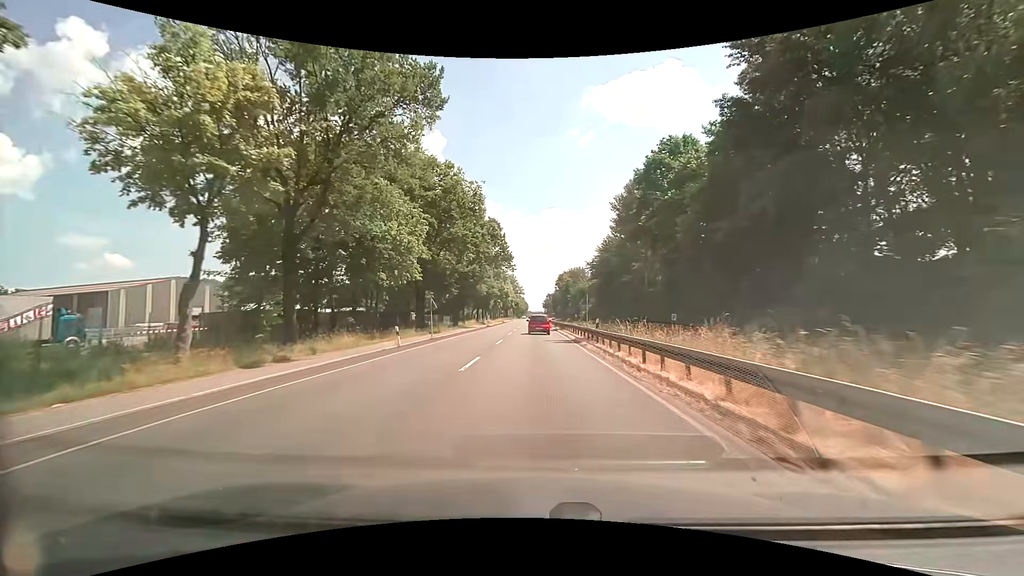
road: primary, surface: asphalt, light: Day
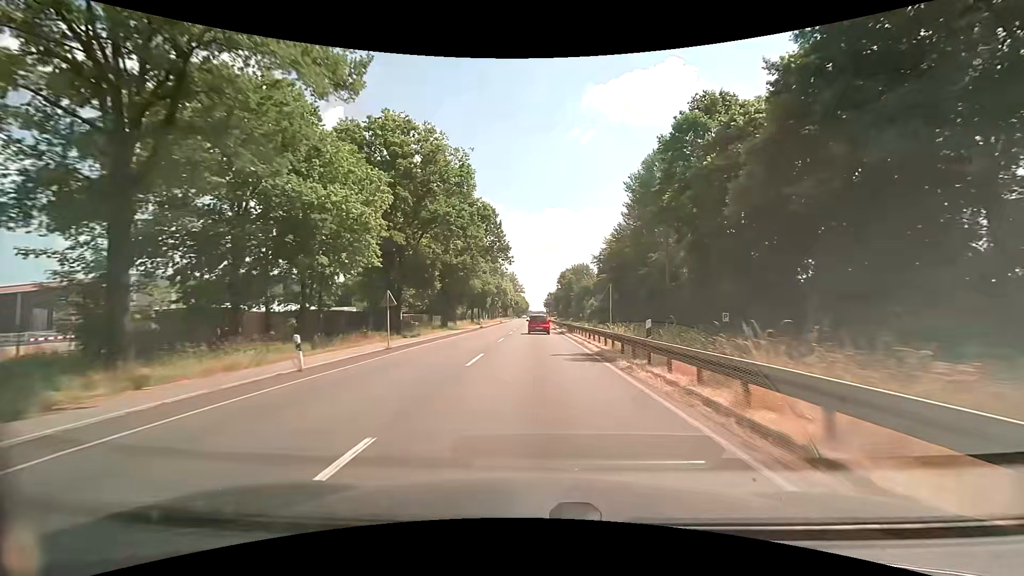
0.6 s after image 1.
(+0.1, +10.7) m; 0°
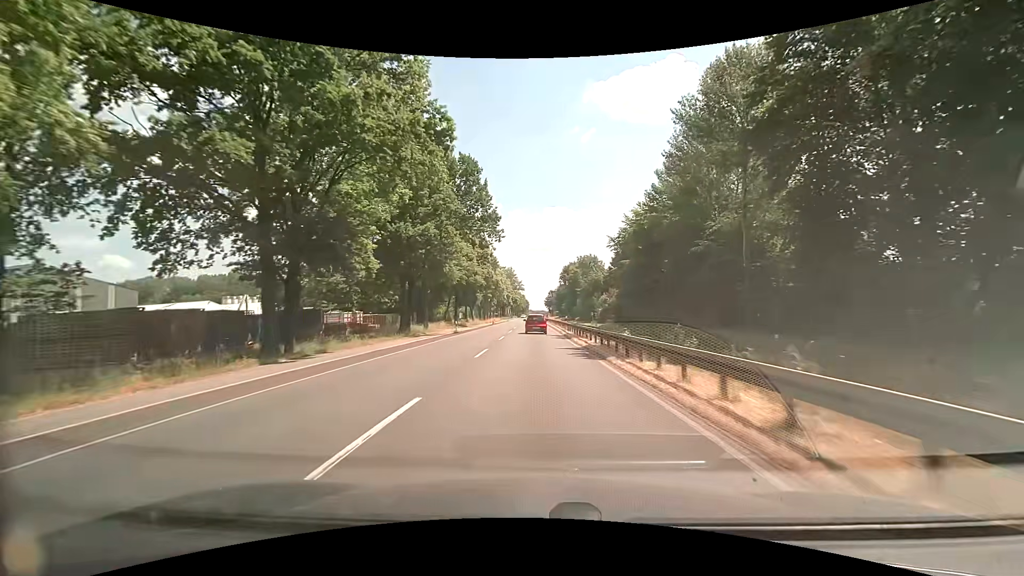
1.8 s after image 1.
(+0.1, +21.5) m; +1°
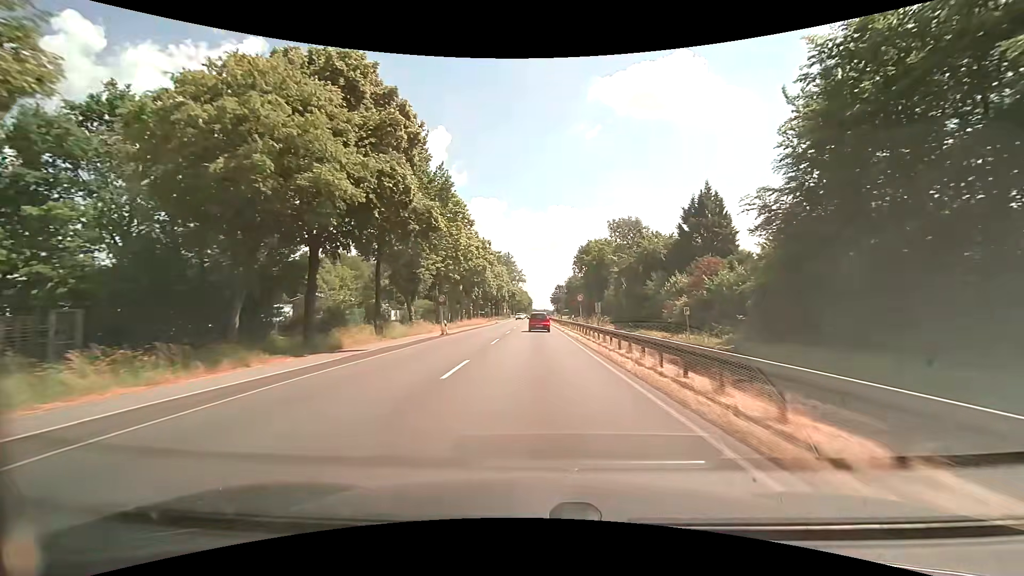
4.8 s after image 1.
(-0.6, +53.8) m; 0°
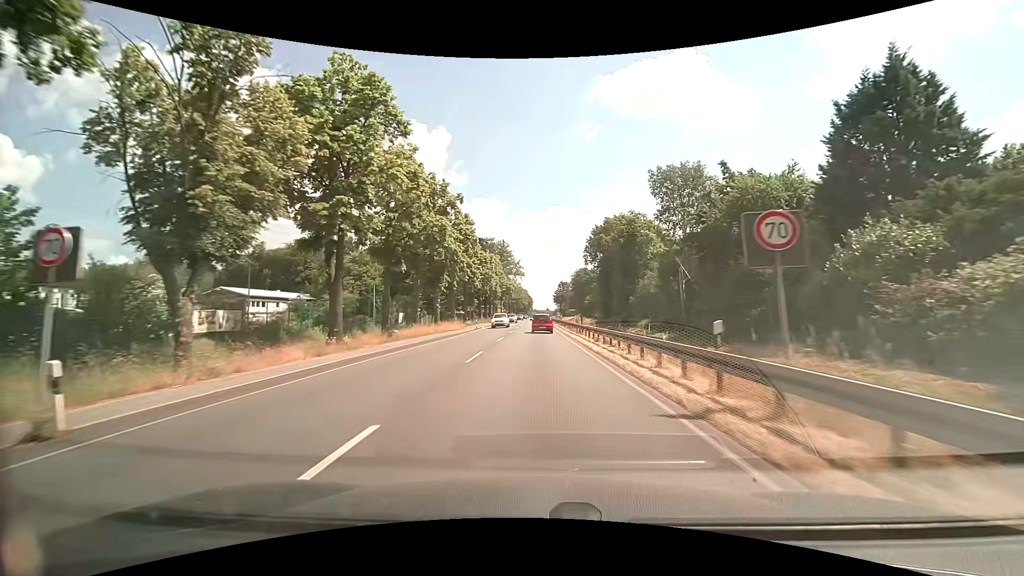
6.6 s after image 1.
(-0.4, +32.2) m; 0°
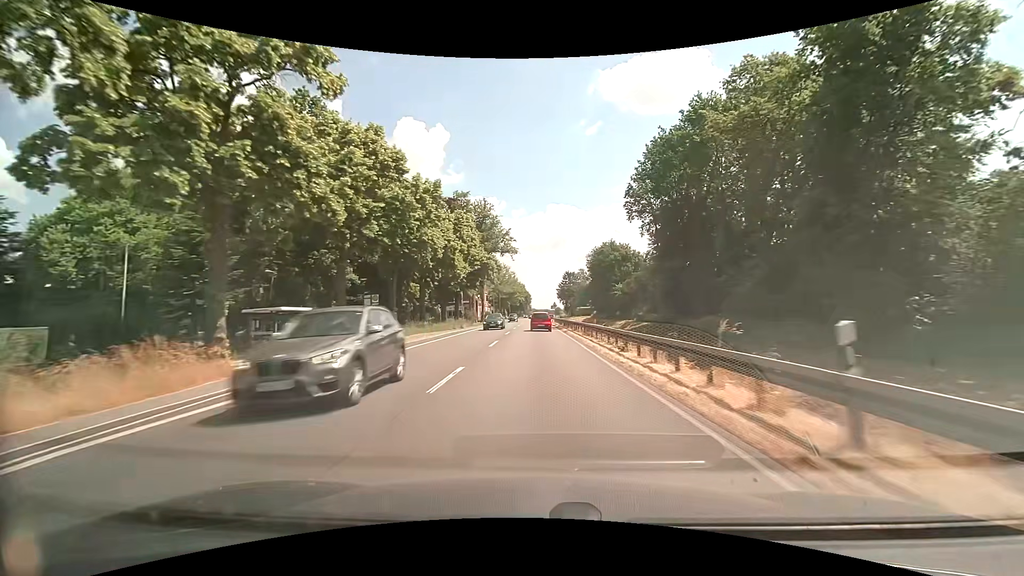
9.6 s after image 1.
(-0.3, +53.7) m; 0°
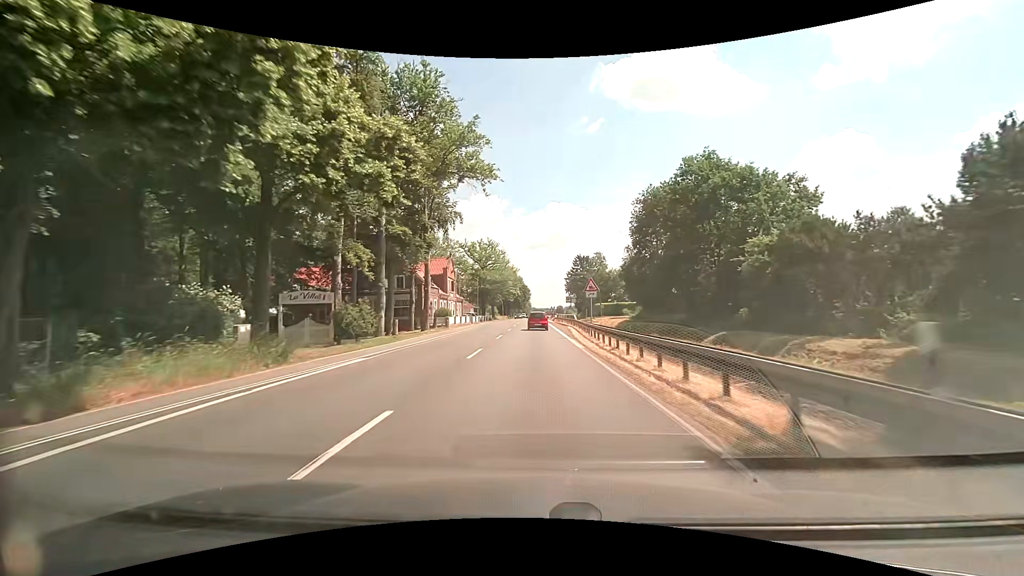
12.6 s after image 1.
(-0.1, +53.7) m; 0°
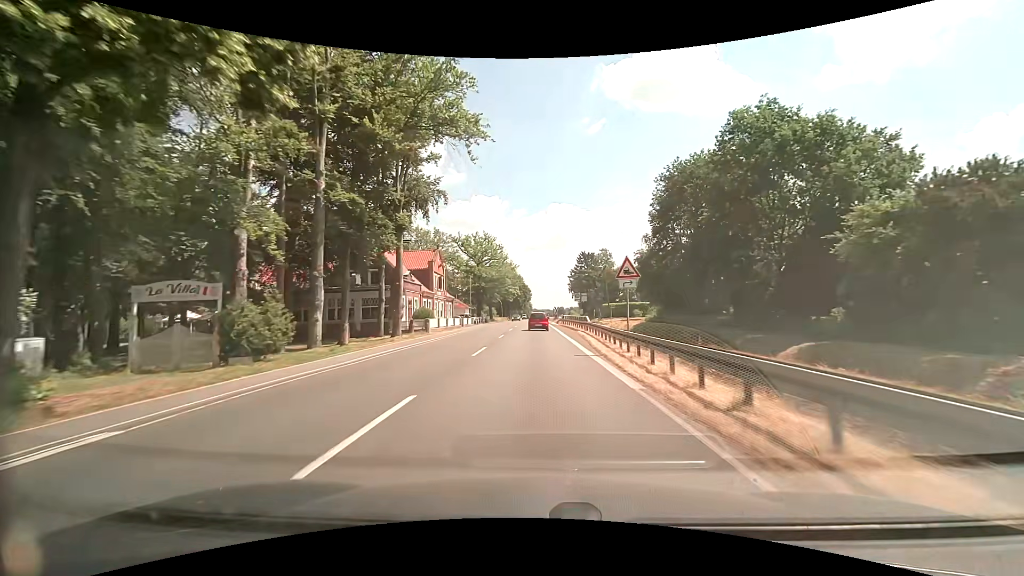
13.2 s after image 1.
(0.0, +10.7) m; 0°
(0, +10) (0, +20) (0, +30) (0, +40) (0, +50) (-1, +60) (-1, +70) (-1, +80) (-1, +90) (-1, +100) m
